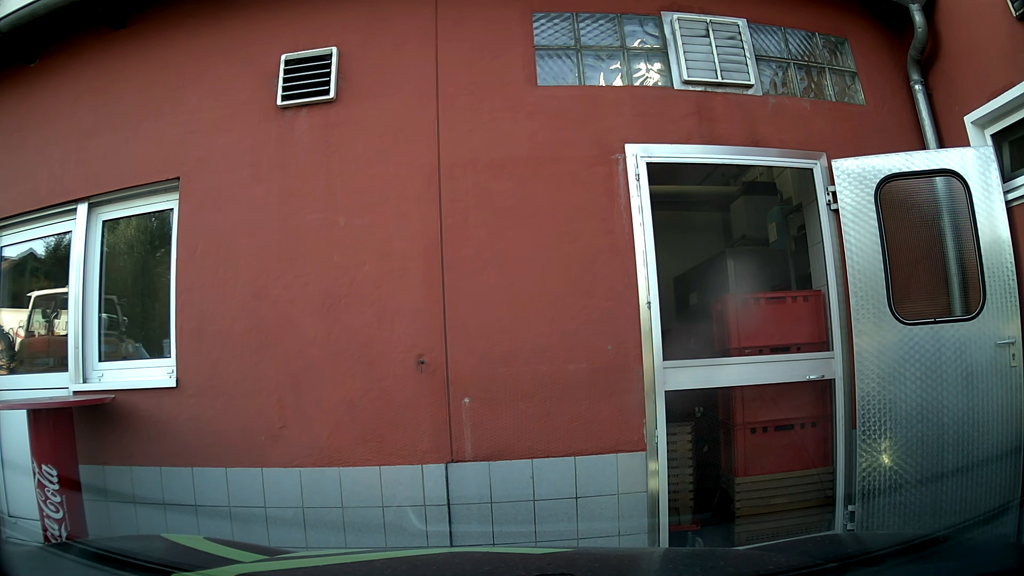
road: tertiary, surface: asphalt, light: Day
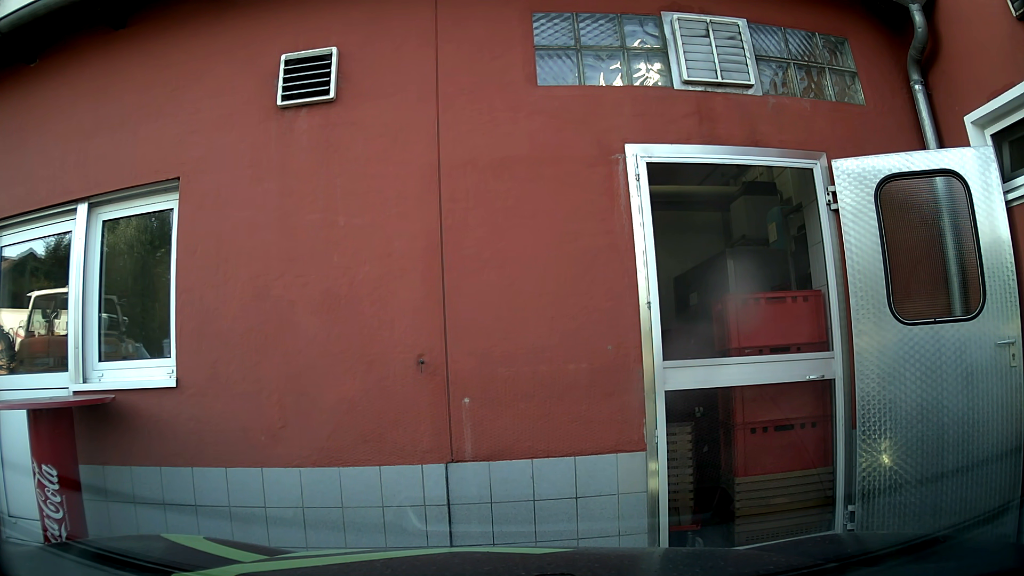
(0.0, 0.0) m; 0°
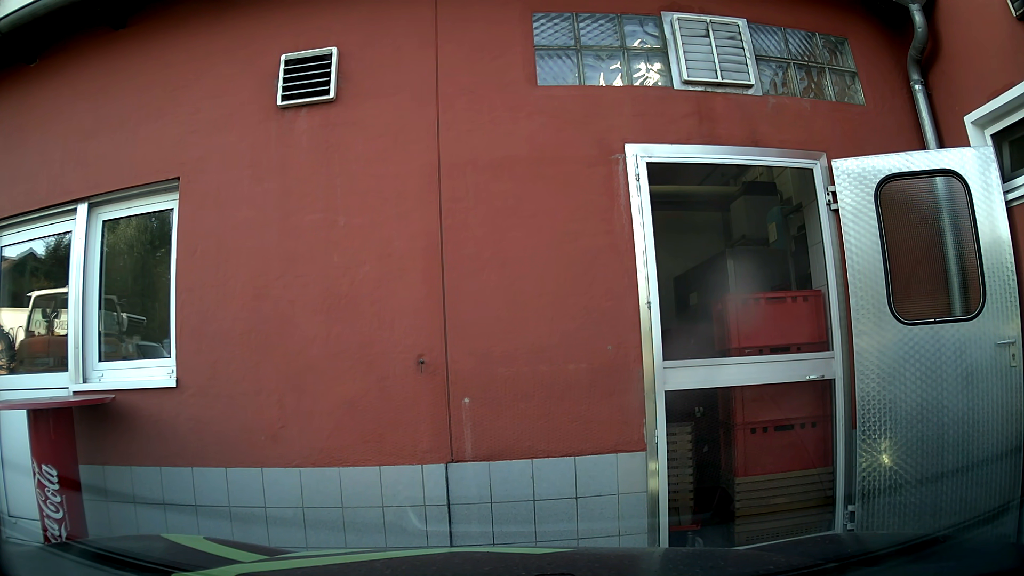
(0.0, 0.0) m; 0°
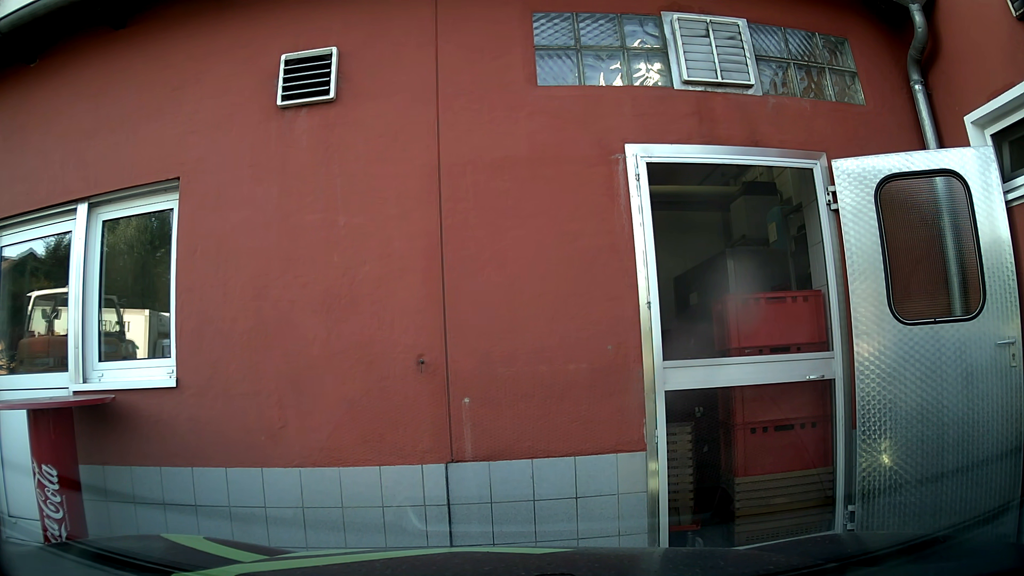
(0.0, 0.0) m; 0°
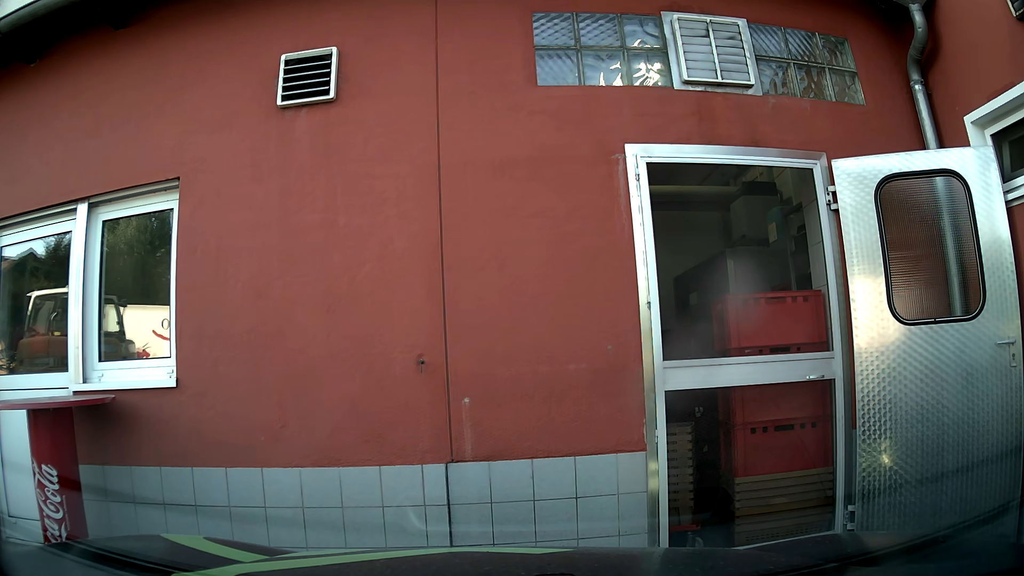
(0.0, 0.0) m; 0°
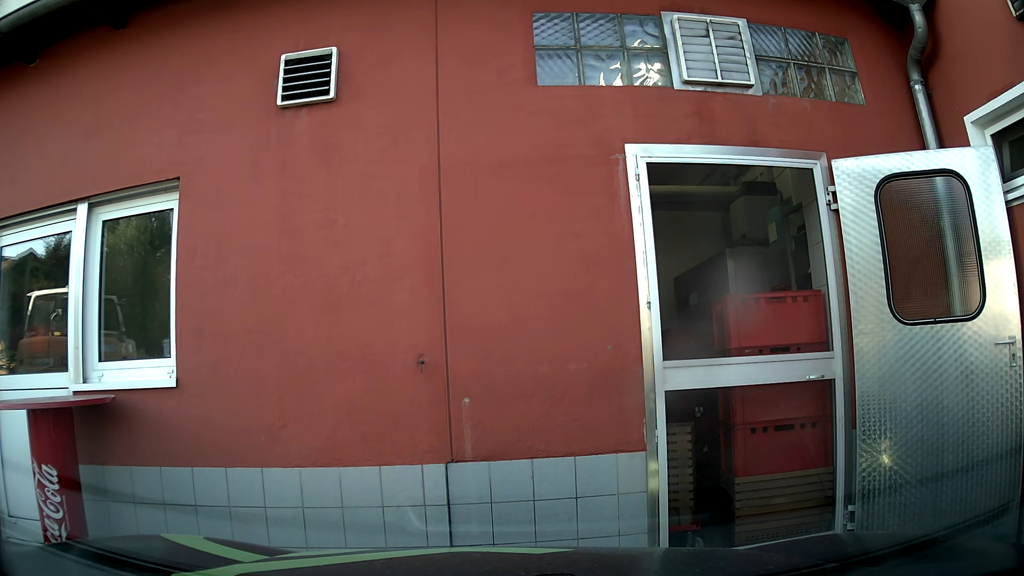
(0.0, 0.0) m; 0°
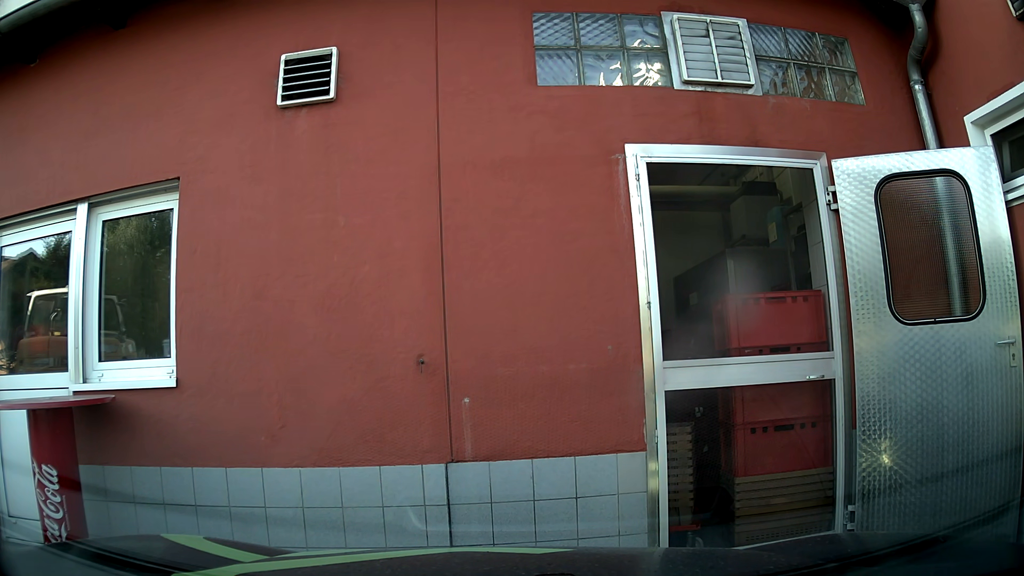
(0.0, 0.0) m; 0°
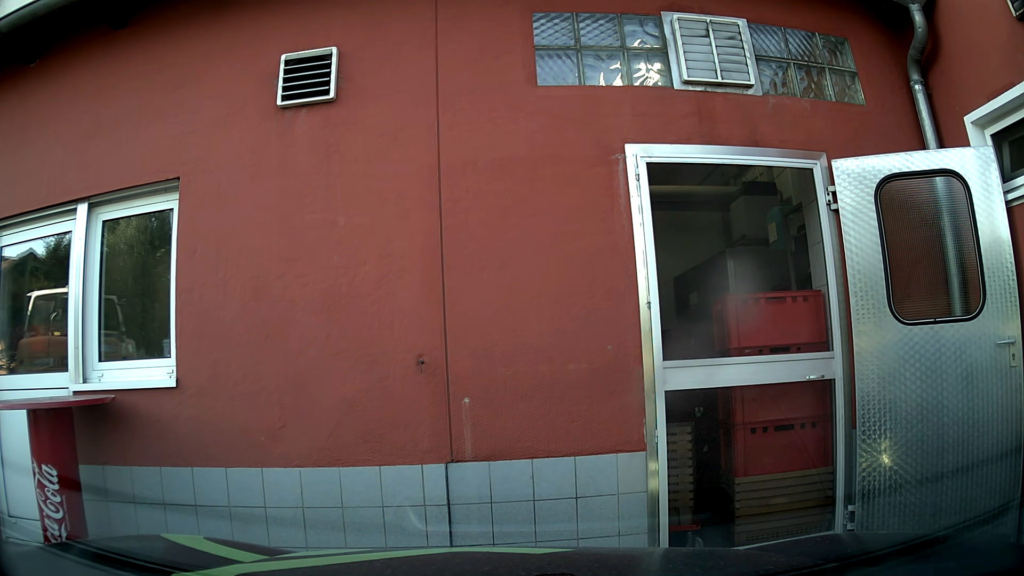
(0.0, 0.0) m; 0°
